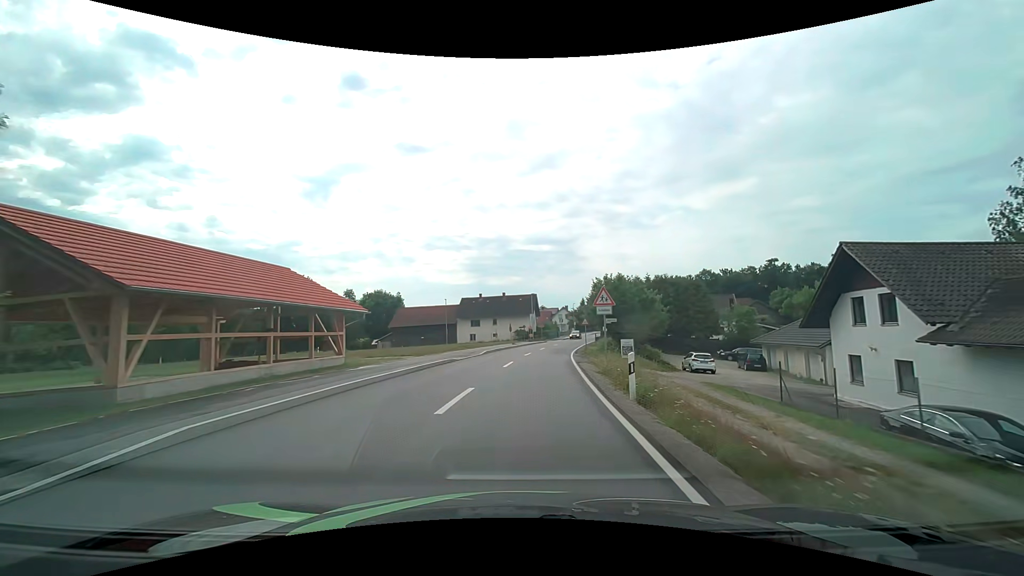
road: tertiary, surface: asphalt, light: Day
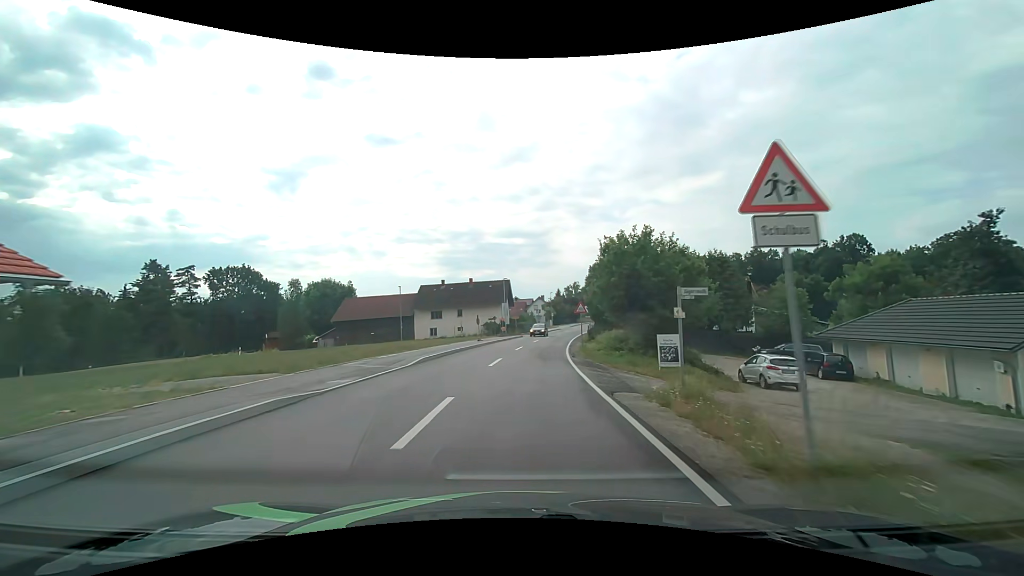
(+0.4, +14.6) m; +3°
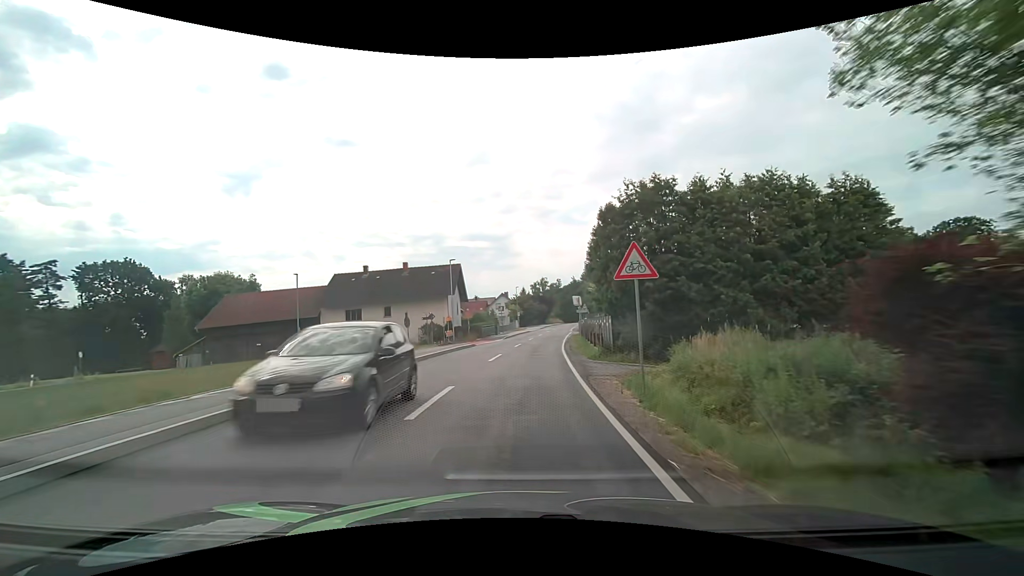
(+0.8, +22.2) m; +4°
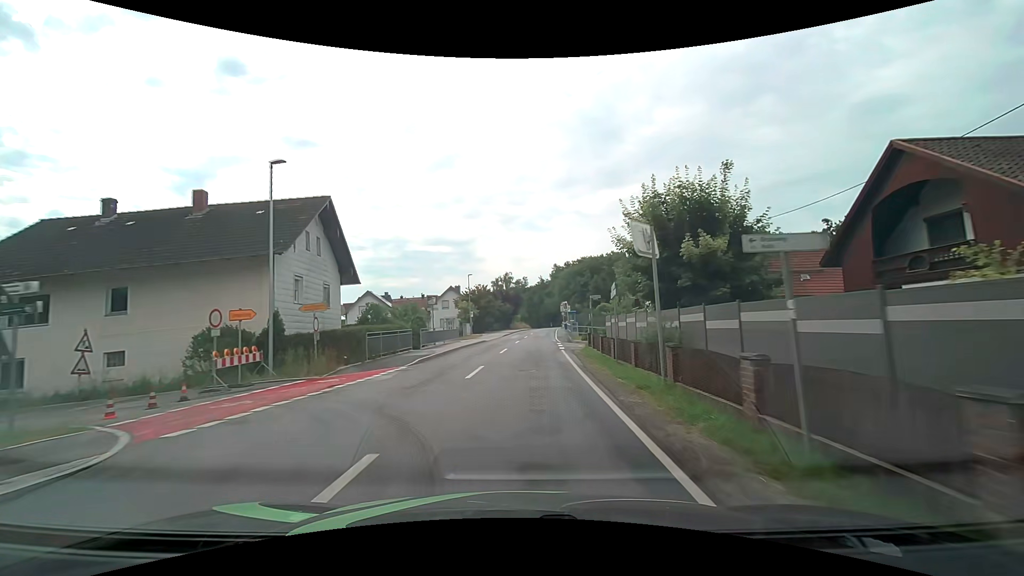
(+1.0, +30.0) m; +4°
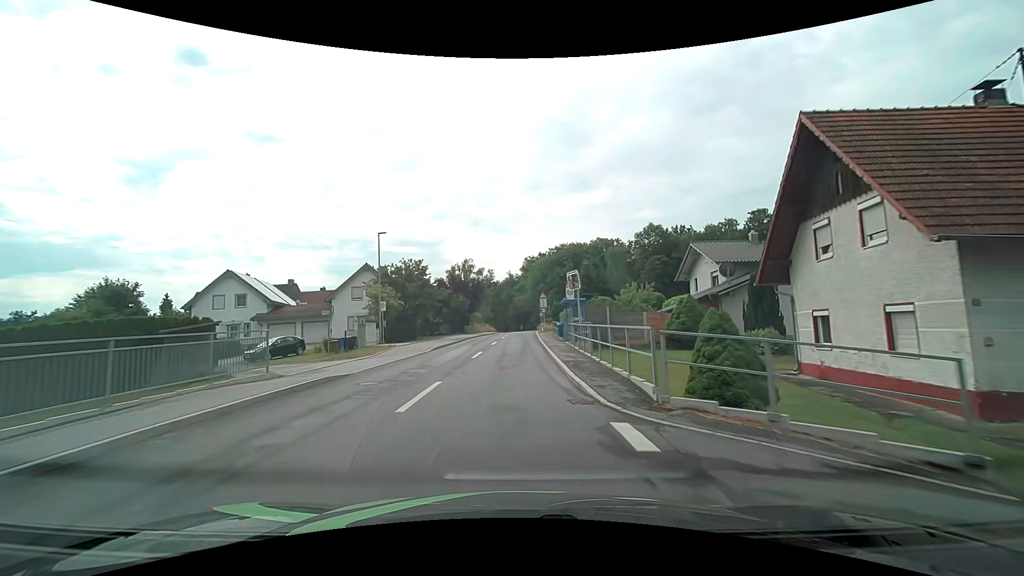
(+1.1, +29.5) m; +4°
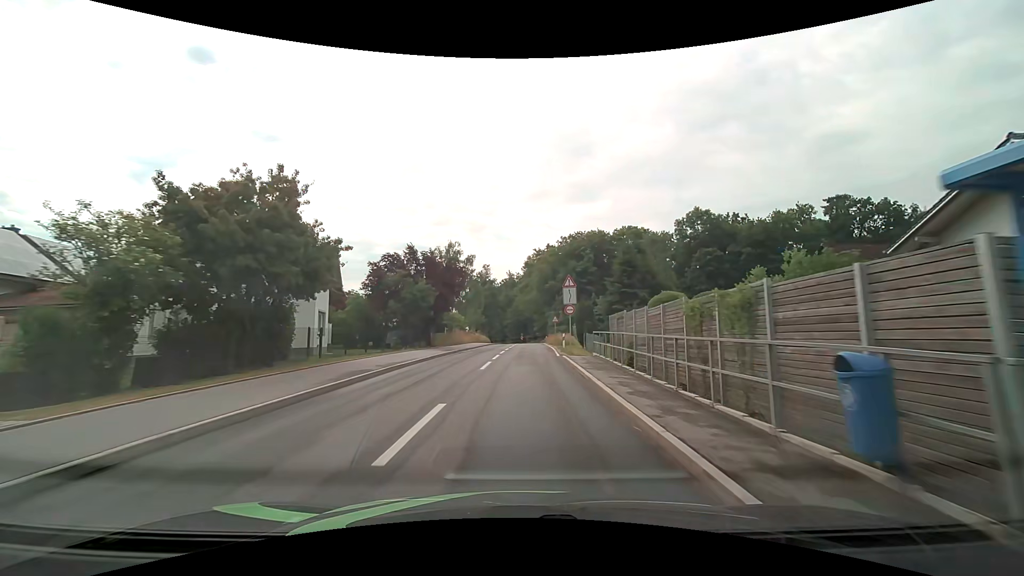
(-0.3, +26.6) m; 0°
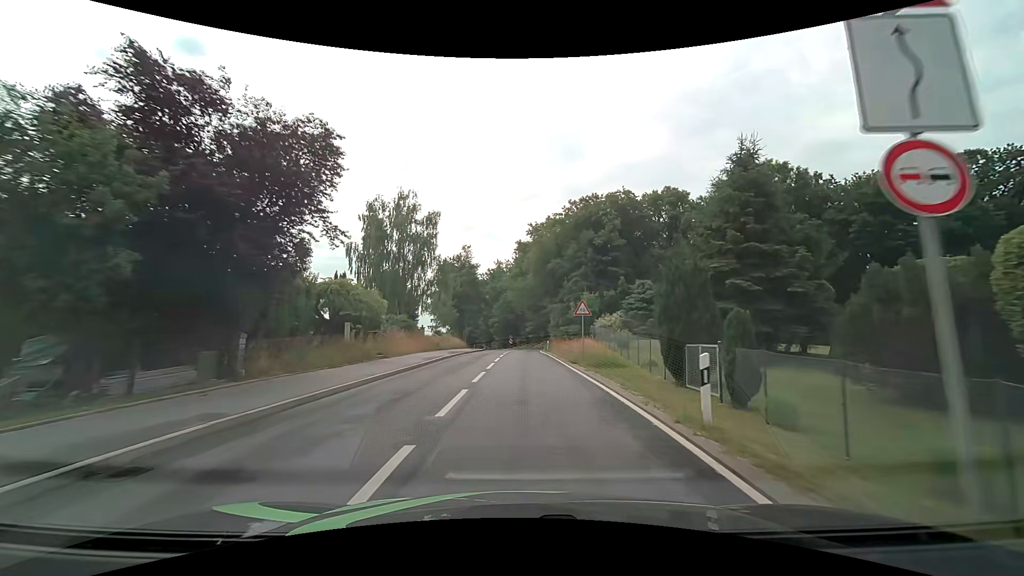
(+0.2, +27.2) m; +1°
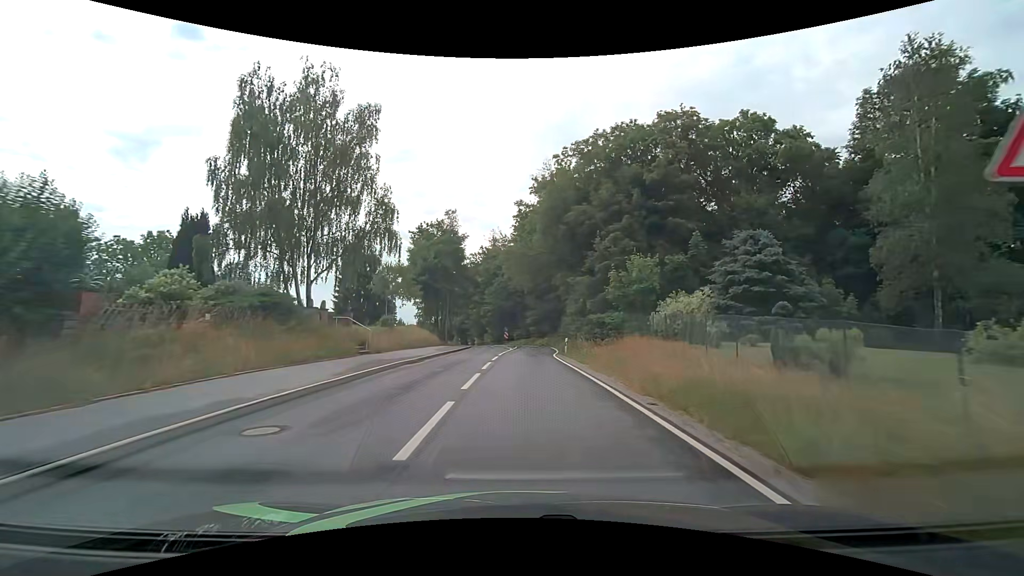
(0.0, +21.1) m; 0°
(0, +10) (0, +20) (+1, +30) (+1, +40) (+2, +50) (+2, +60) (+1, +70) (-2, +80) (-5, +89) (-8, +99) m
